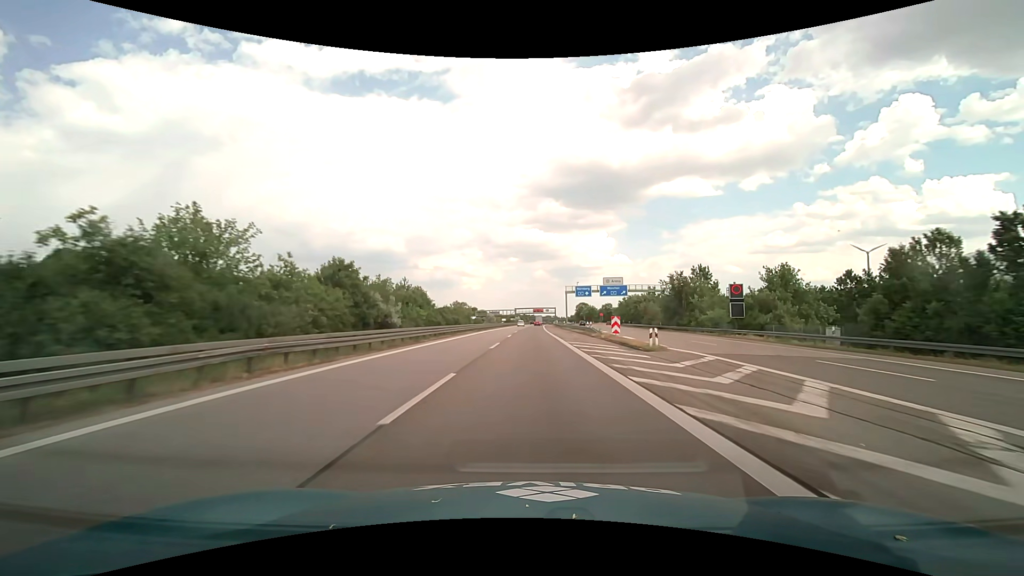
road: motorway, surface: asphalt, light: Day
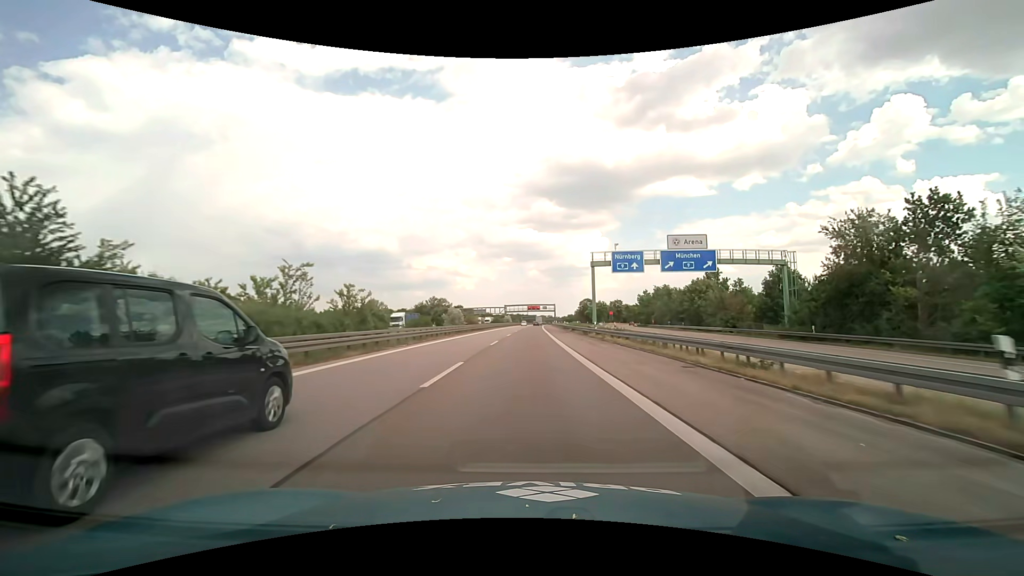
(+0.3, +50.2) m; +1°
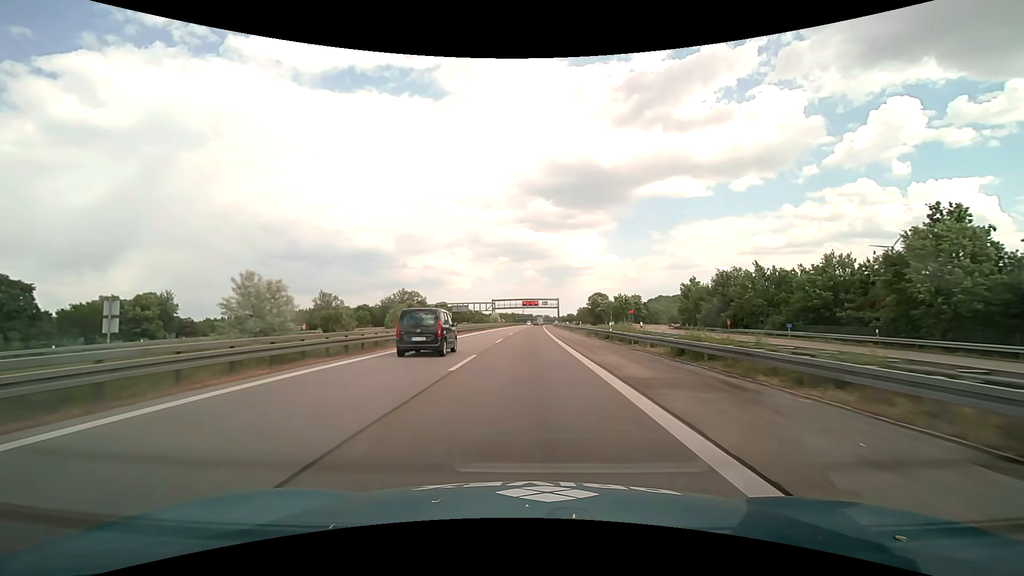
(+0.2, +50.5) m; +1°
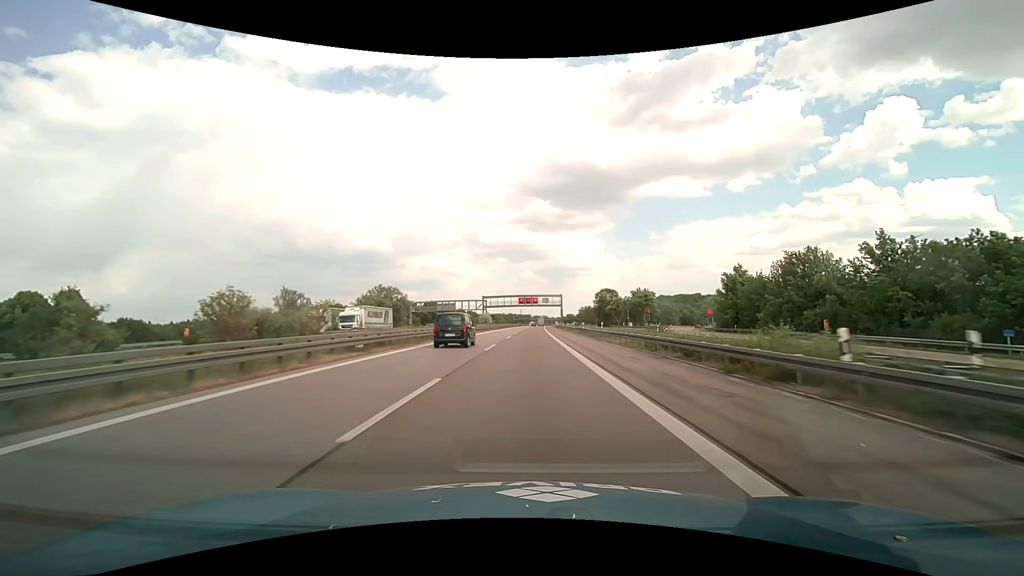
(0.0, +25.8) m; 0°
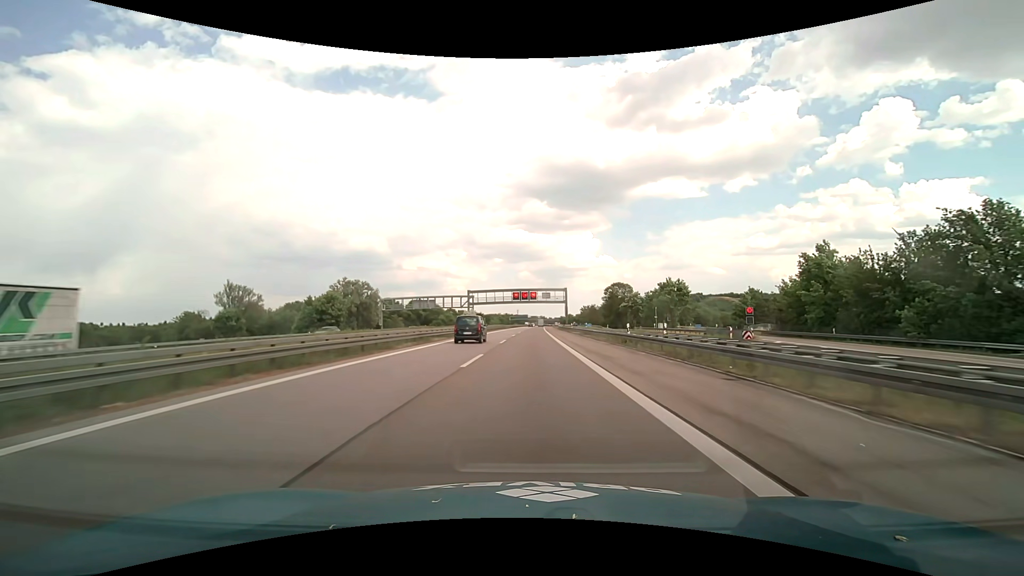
(+0.1, +26.6) m; 0°
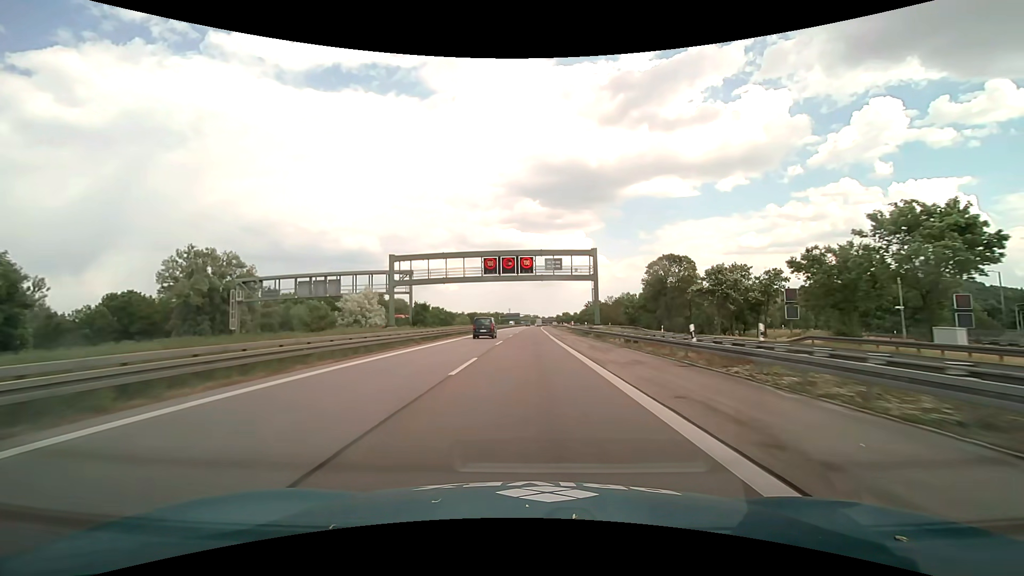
(+0.3, +56.3) m; +1°
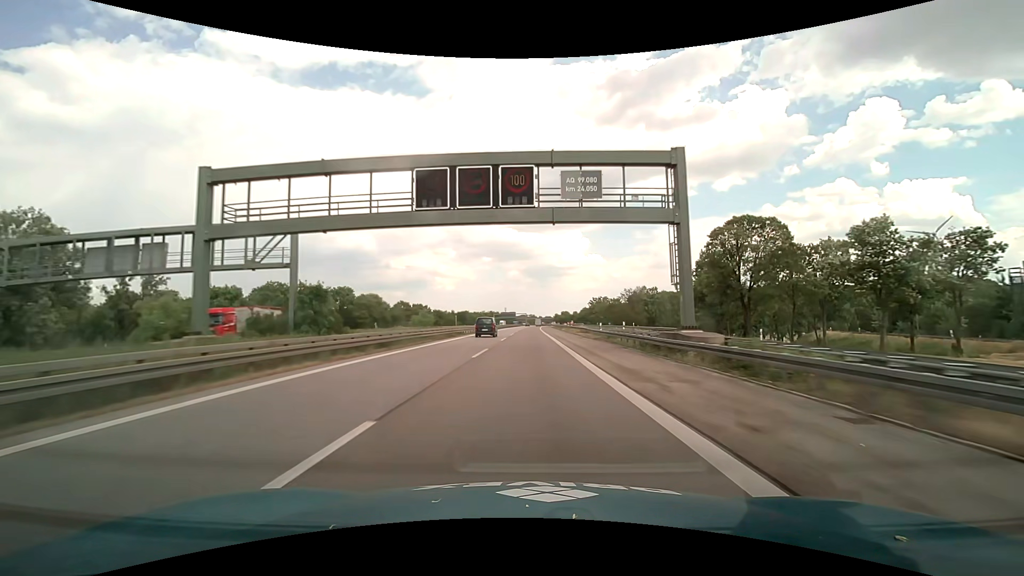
(+0.1, +29.7) m; 0°
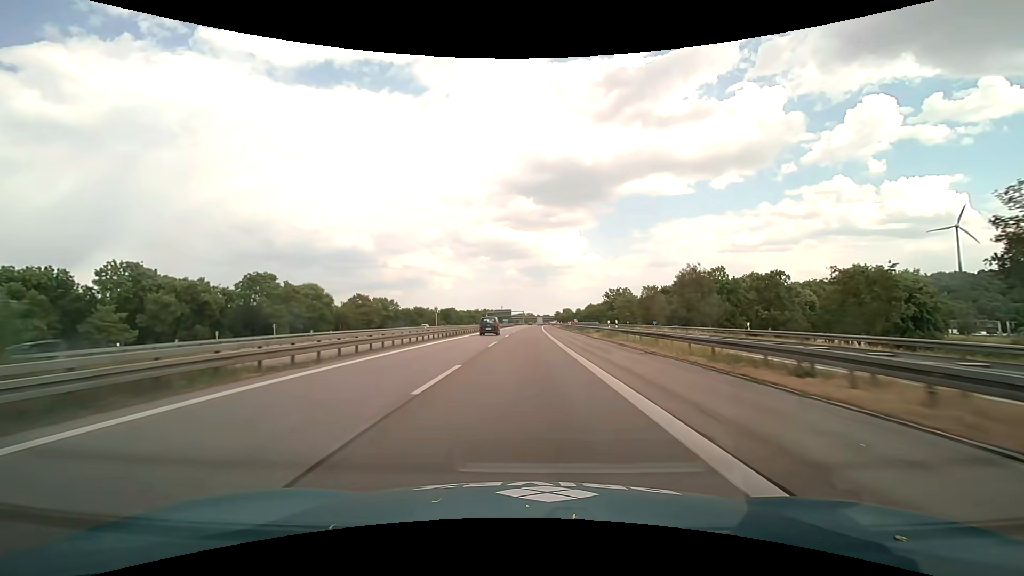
(+0.1, +45.7) m; 0°
(0, +10) (0, +20) (0, +30) (0, +40) (0, +50) (0, +60) (0, +70) (0, +80) (0, +90) (+1, +100) m
